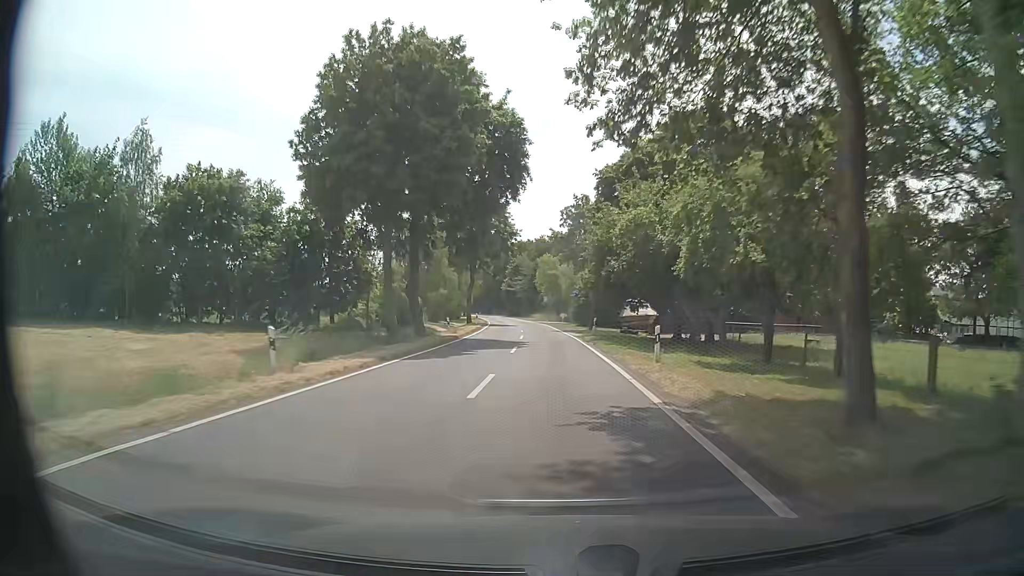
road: tertiary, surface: asphalt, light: Day
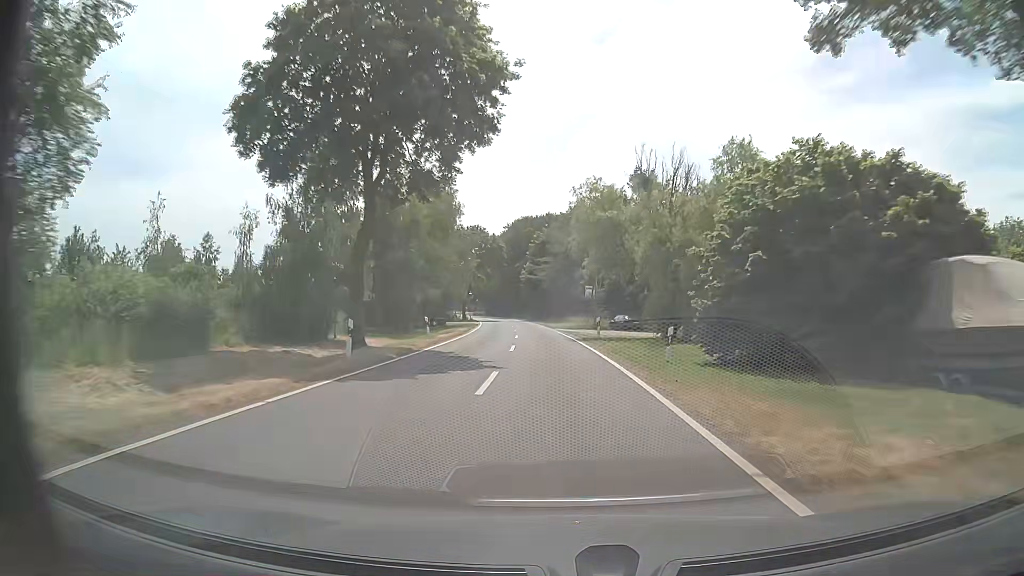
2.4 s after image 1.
(-1.2, +47.7) m; -3°
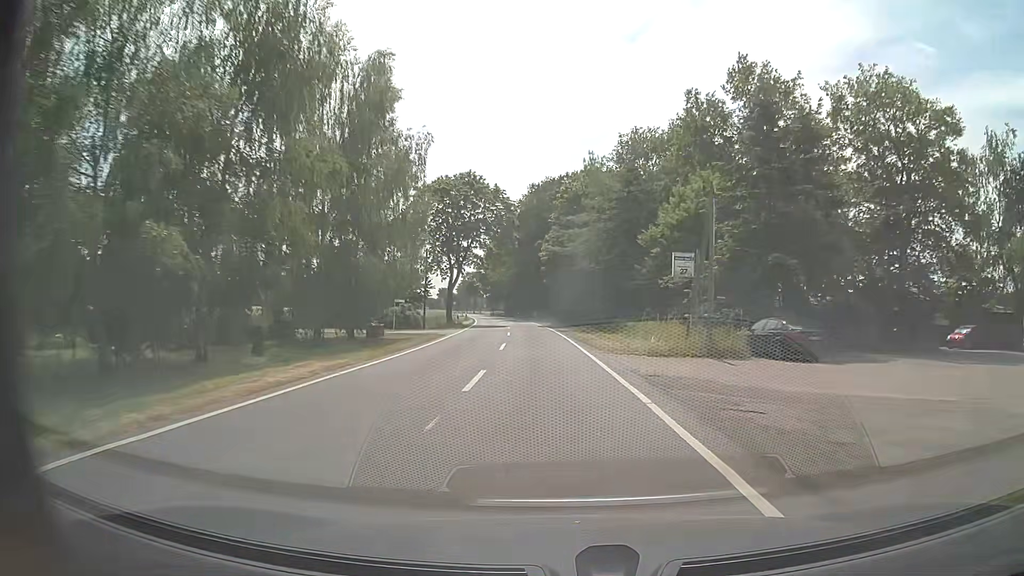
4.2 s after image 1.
(-1.0, +35.5) m; -4°
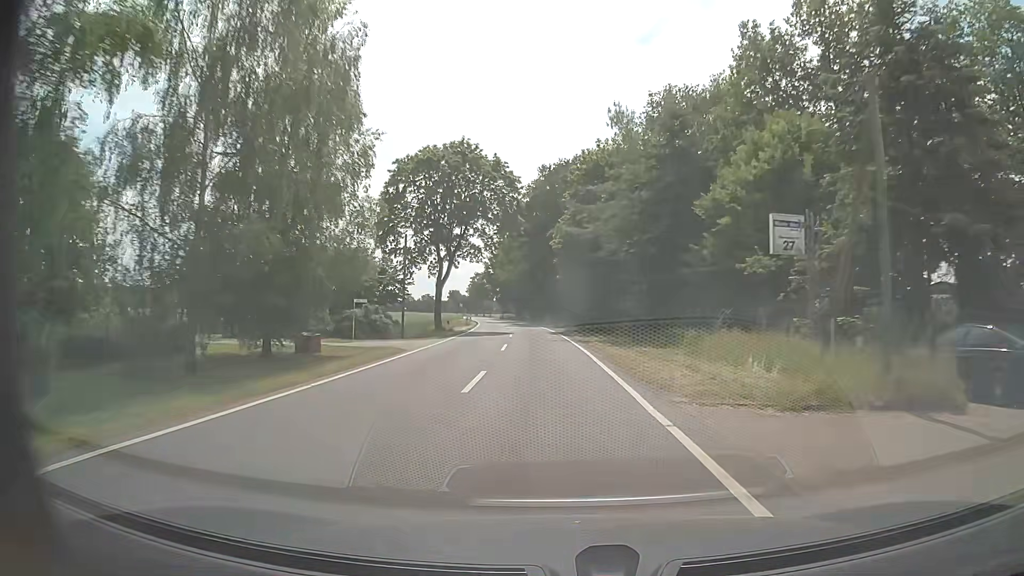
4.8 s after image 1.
(0.0, +11.8) m; -1°
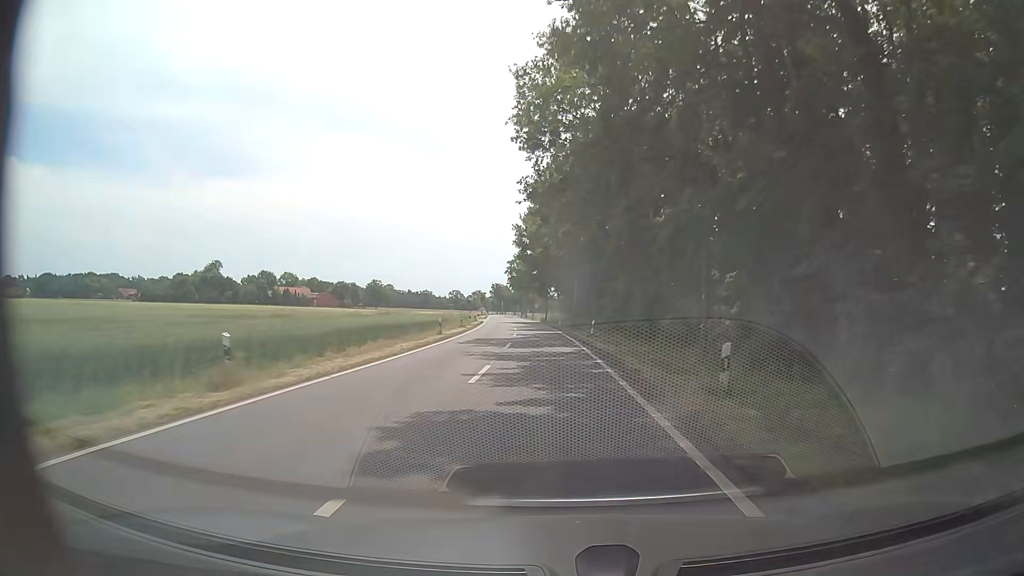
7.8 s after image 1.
(-2.8, +58.8) m; -6°
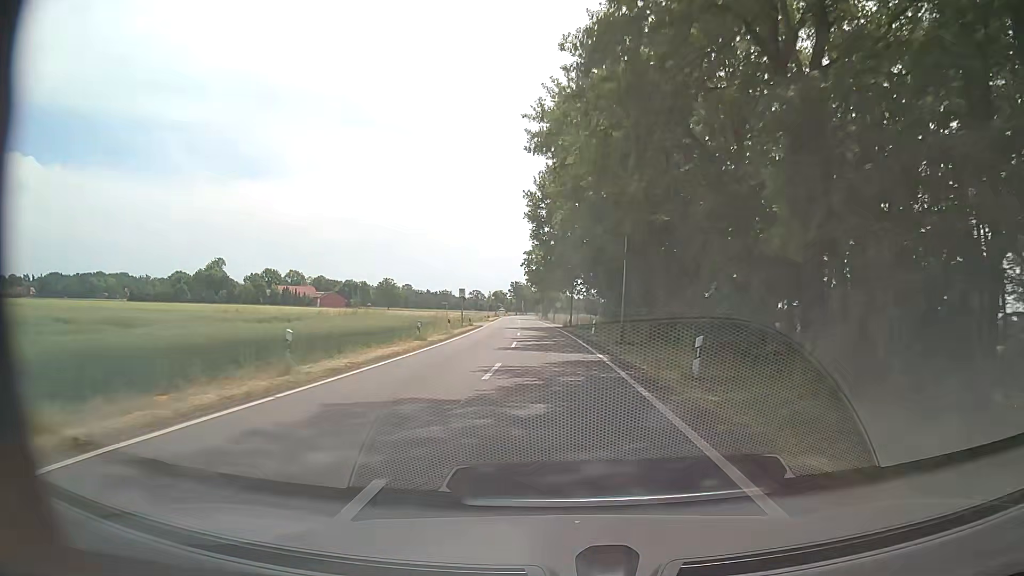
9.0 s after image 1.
(-0.2, +23.3) m; 0°
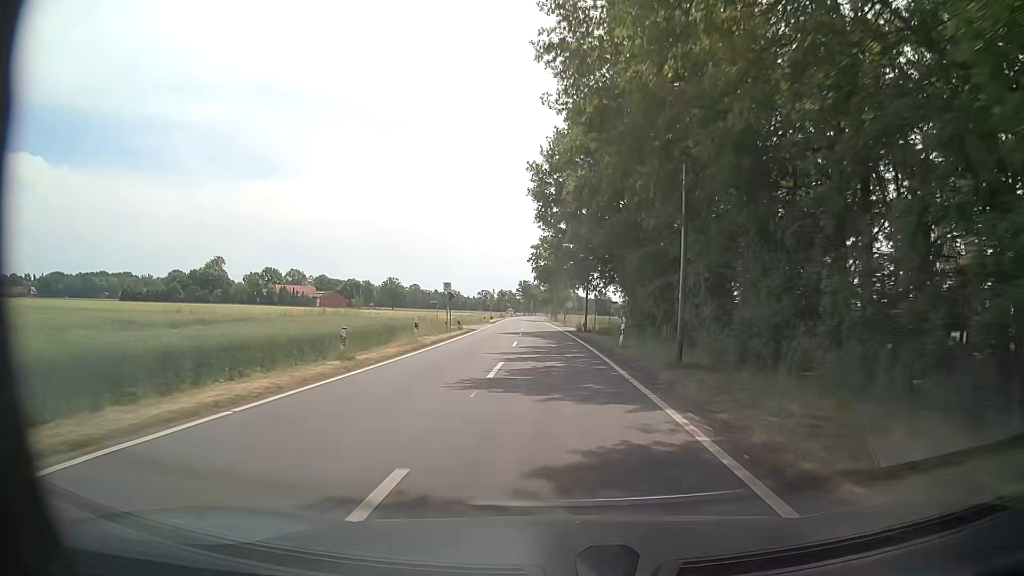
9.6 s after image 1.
(-0.2, +11.6) m; -2°
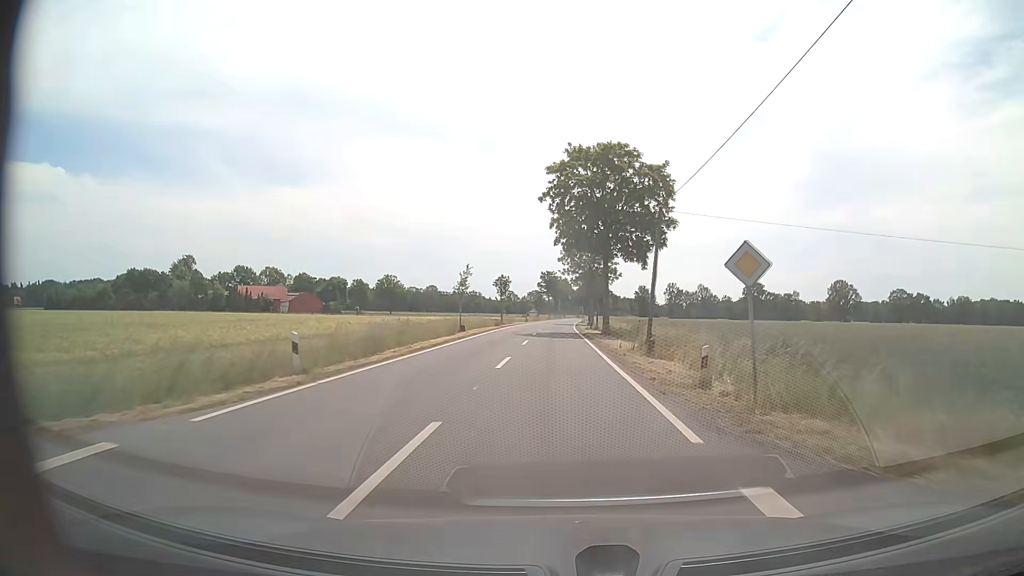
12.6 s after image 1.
(-1.9, +57.7) m; -3°
(0, +10) (0, +20) (0, +30) (0, +40) (0, +50) (0, +60) (0, +70) (0, +80) (+1, +90) (+1, +100) m
